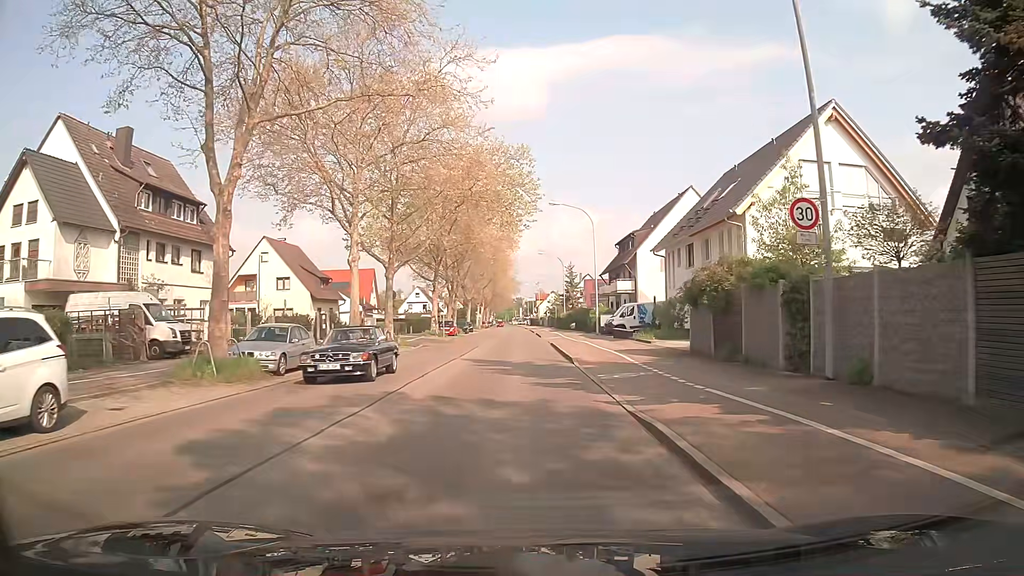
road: secondary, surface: asphalt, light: Day
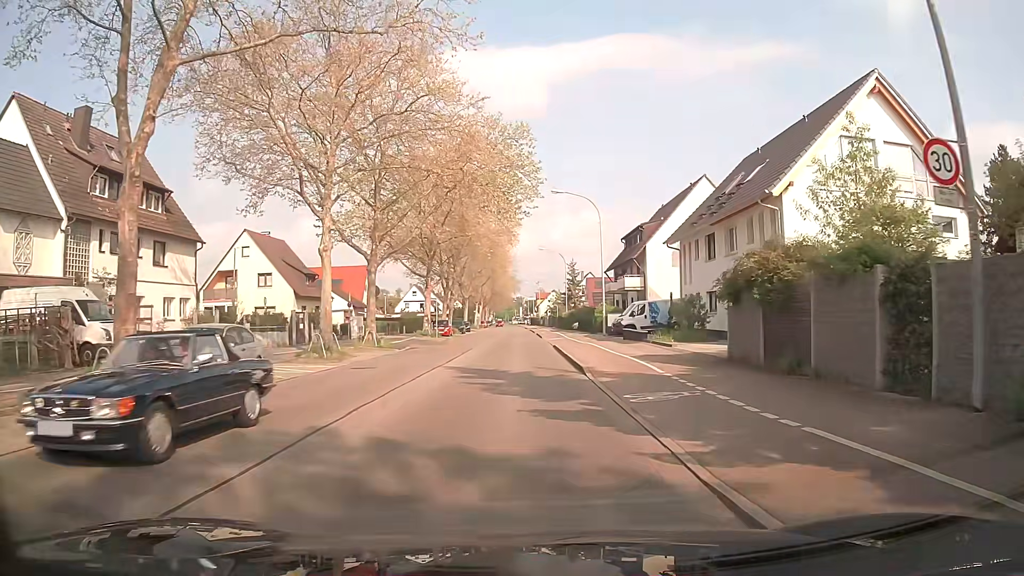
(0.0, +4.5) m; 0°
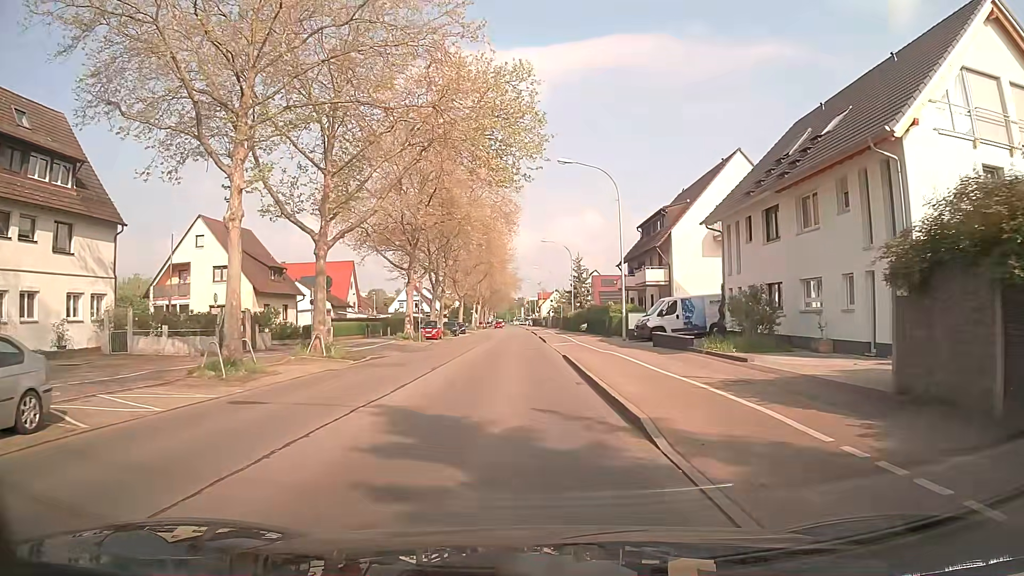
(0.0, +9.0) m; 0°
(0, +10) (0, +20) (0, +30) (-1, +40) (-1, +50) (-1, +60) (-1, +70) (-1, +80) (-2, +90) (-2, +100) m
